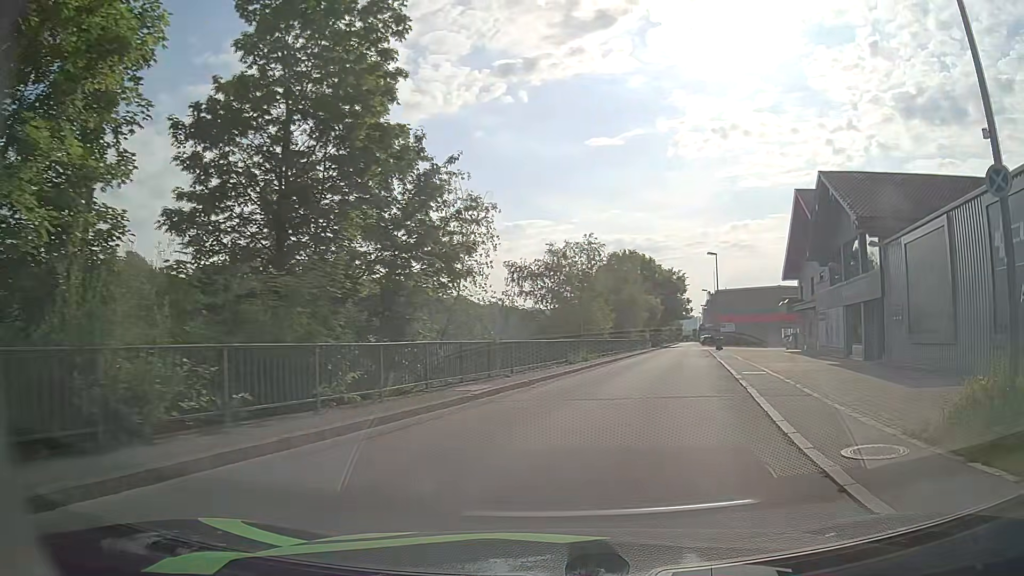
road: primary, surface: asphalt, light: Day
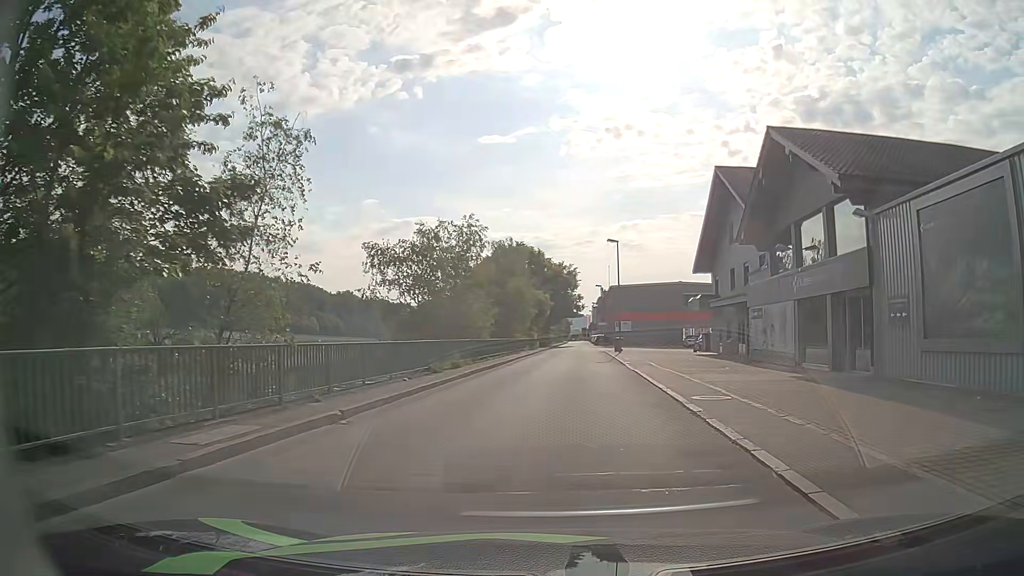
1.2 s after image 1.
(+0.8, +7.7) m; +10°
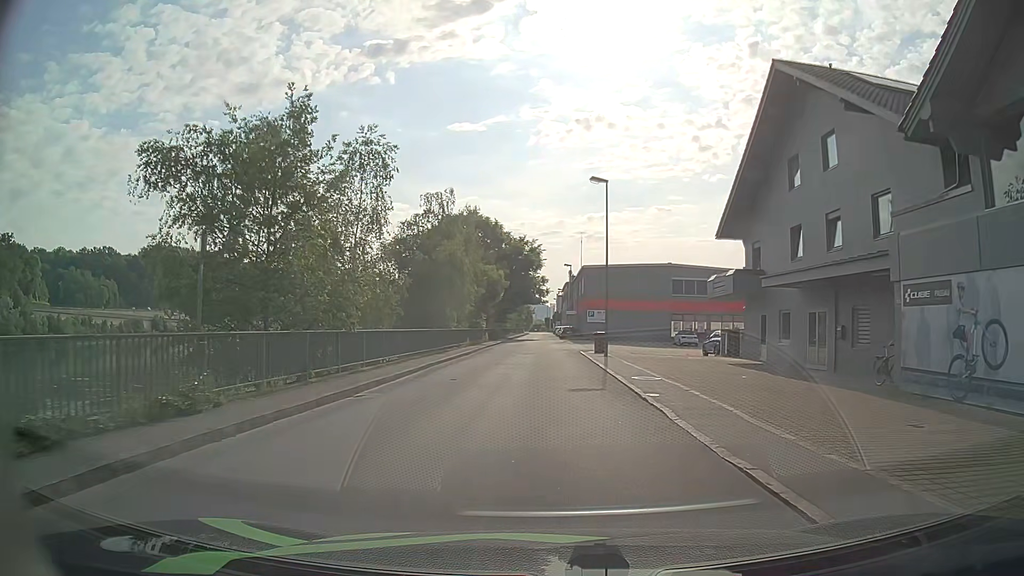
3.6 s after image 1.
(+0.8, +17.5) m; +3°
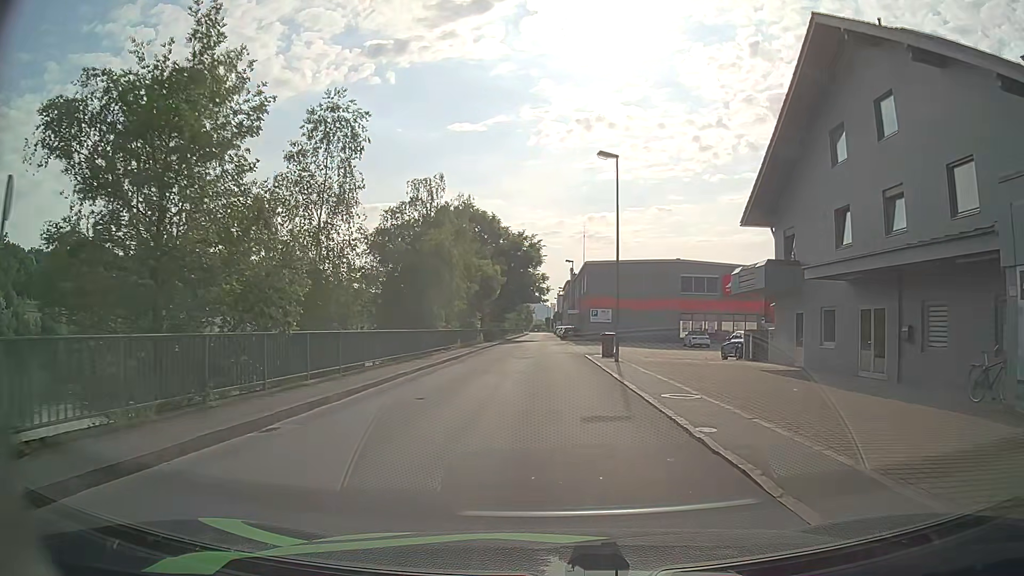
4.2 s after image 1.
(0.0, +4.5) m; 0°
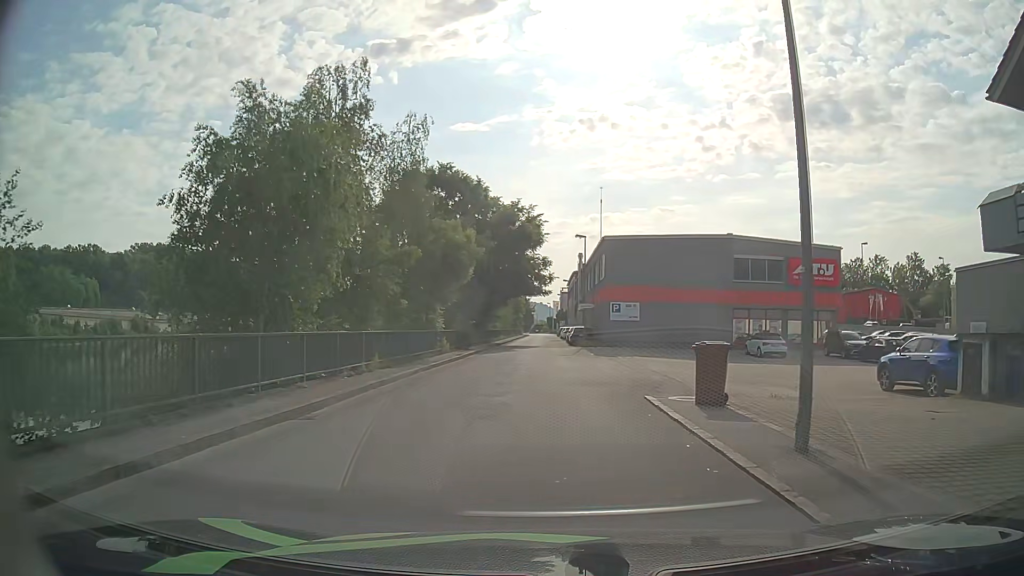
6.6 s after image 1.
(0.0, +18.6) m; +1°
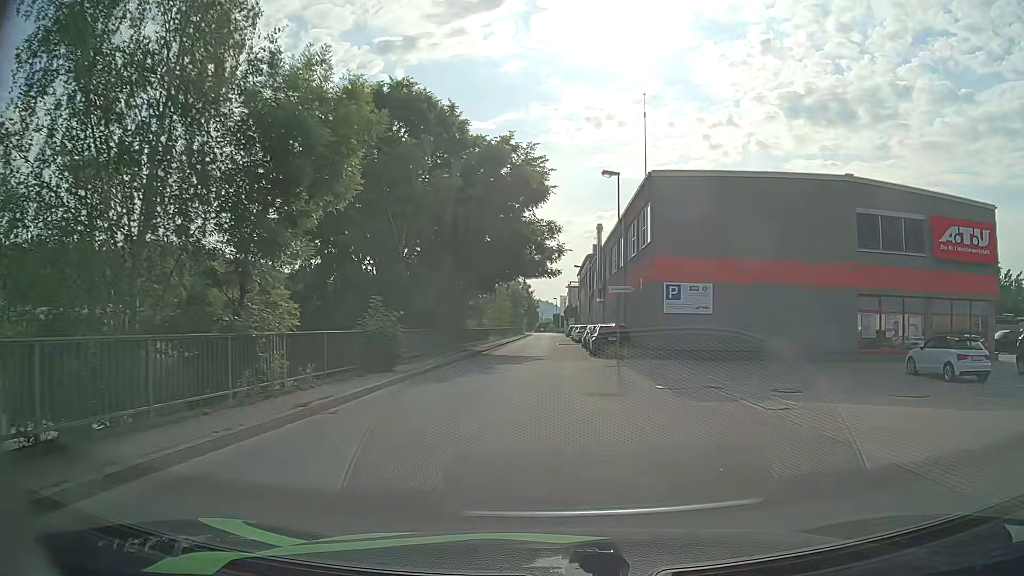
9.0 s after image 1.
(-0.2, +19.7) m; -1°
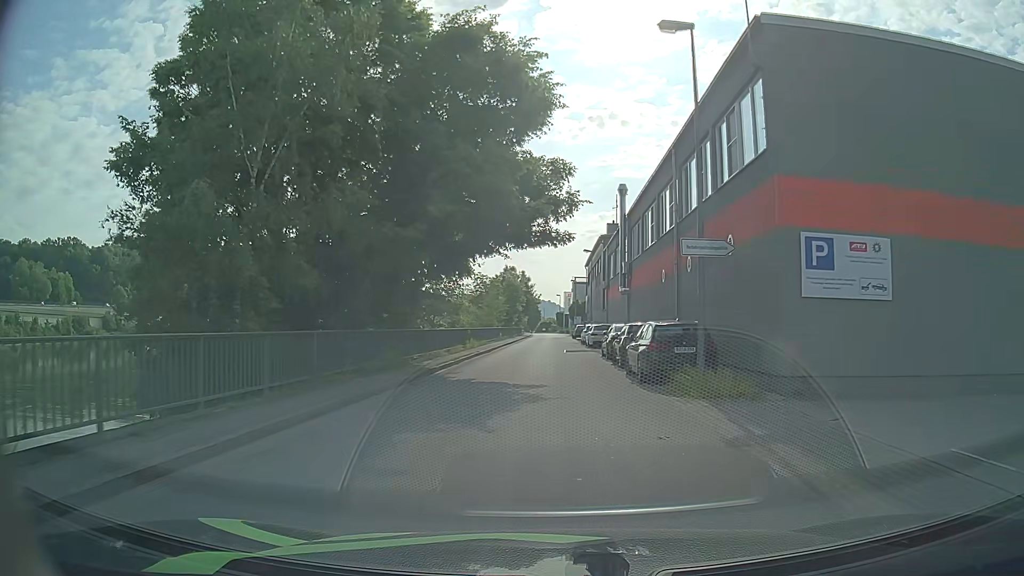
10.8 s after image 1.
(-0.1, +14.9) m; 0°
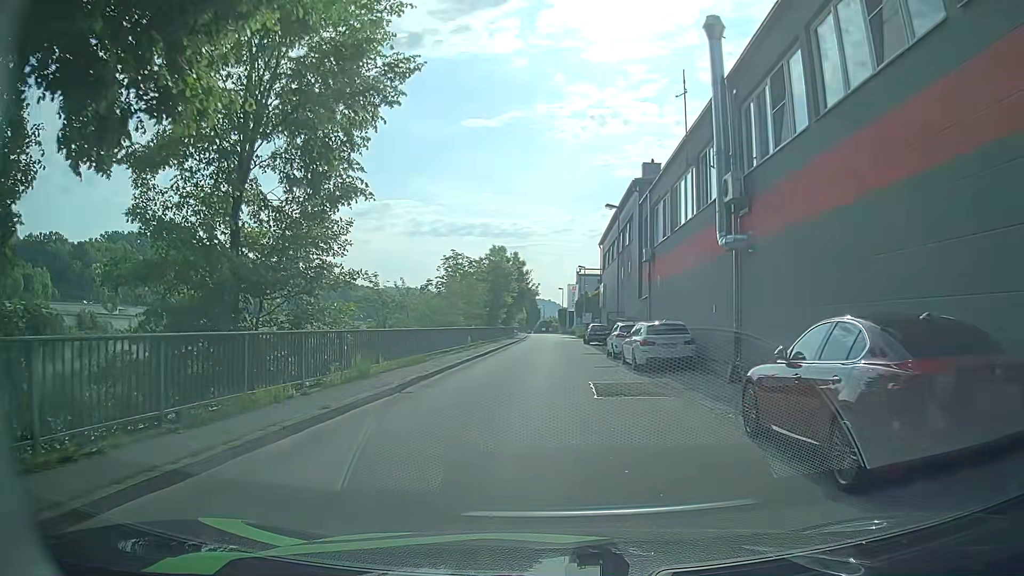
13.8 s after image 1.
(-0.1, +21.7) m; 0°
